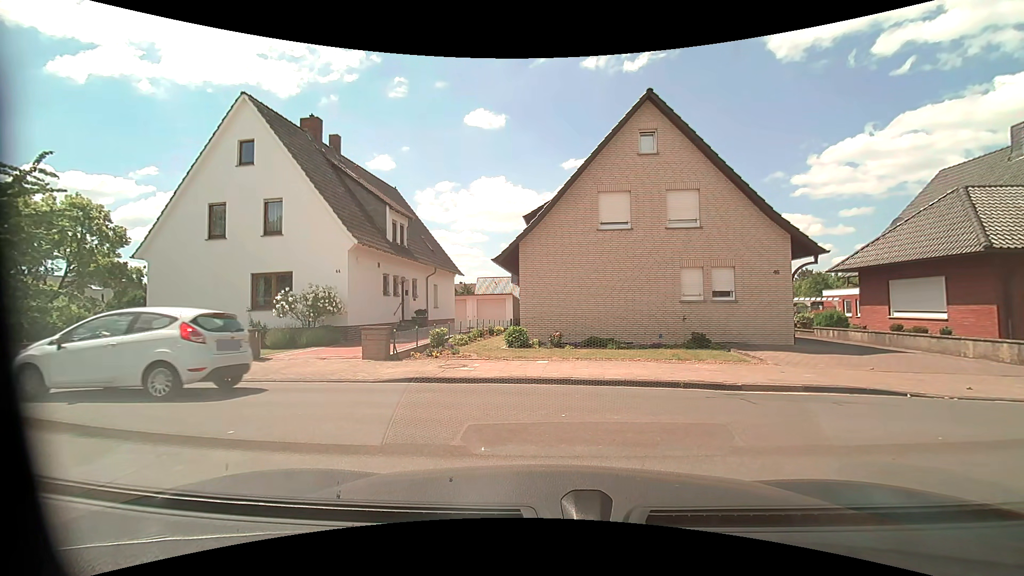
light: Day
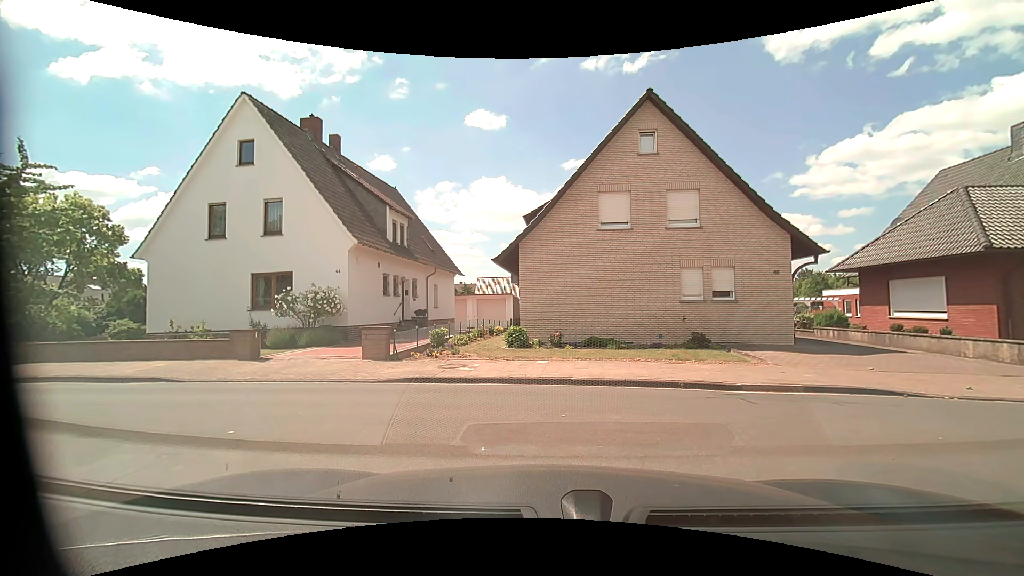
(0.0, 0.0) m; 0°
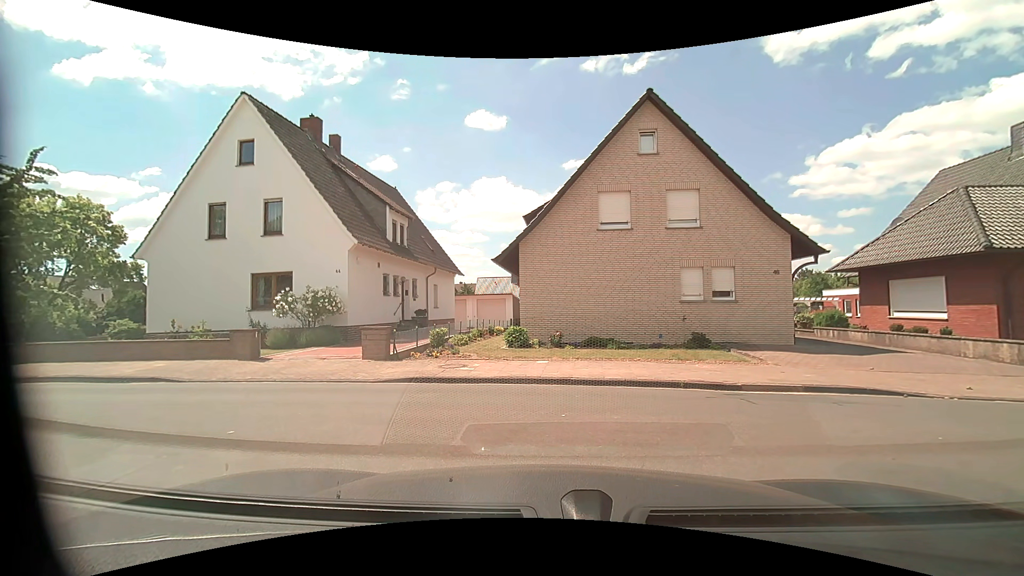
(0.0, 0.0) m; 0°
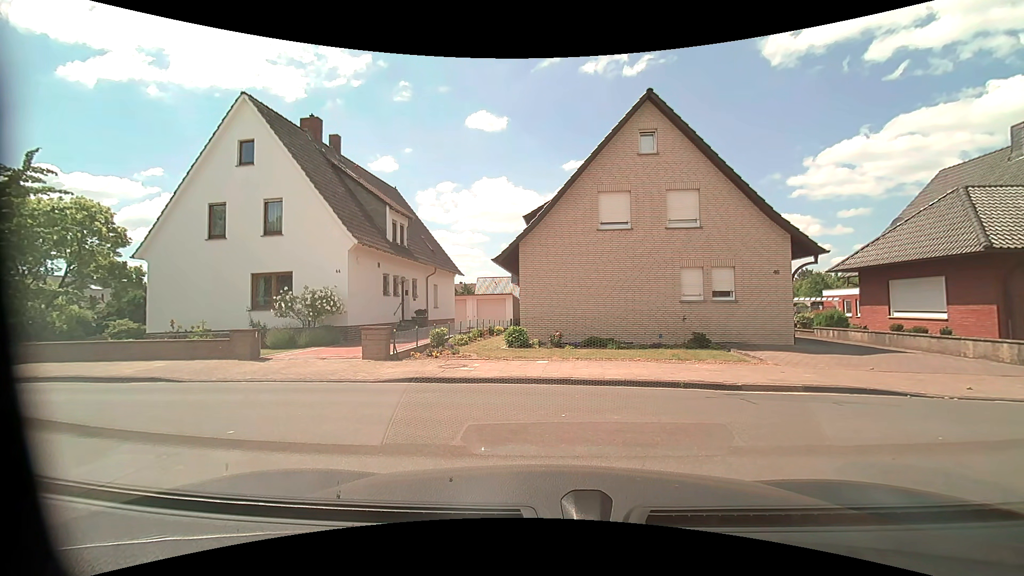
(0.0, 0.0) m; 0°
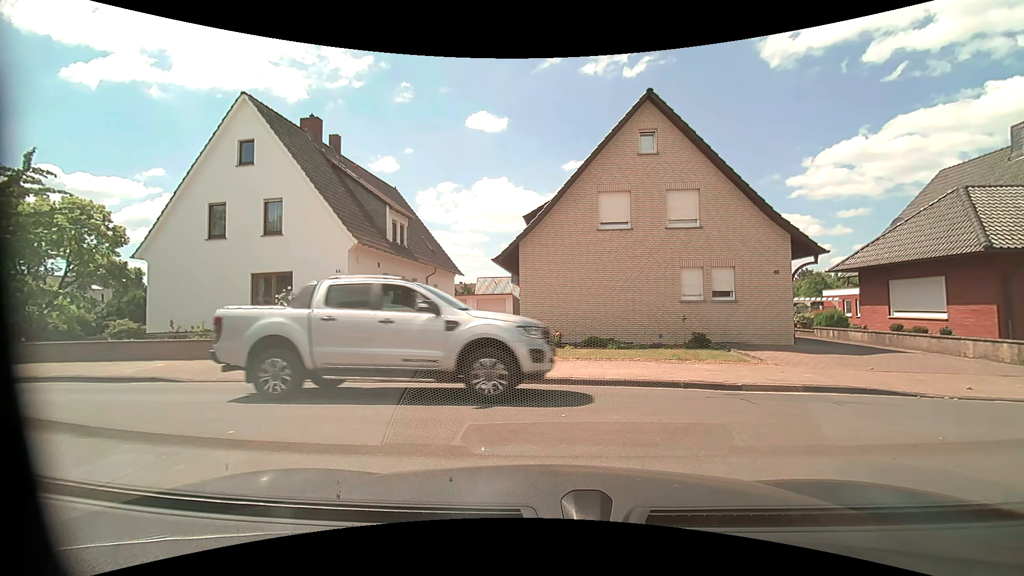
(0.0, 0.0) m; 0°
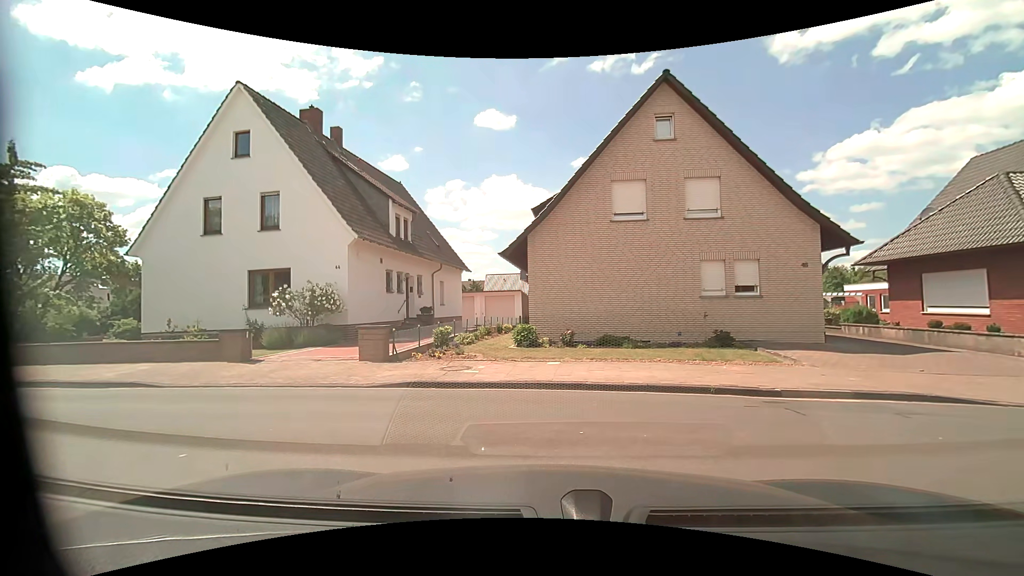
(0.0, +1.0) m; 0°
